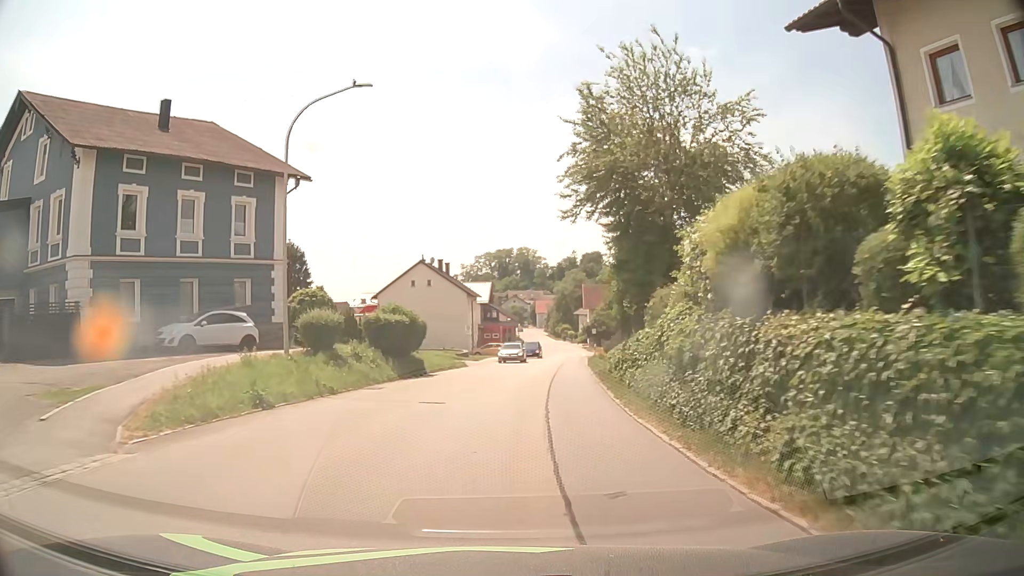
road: secondary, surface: asphalt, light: Day
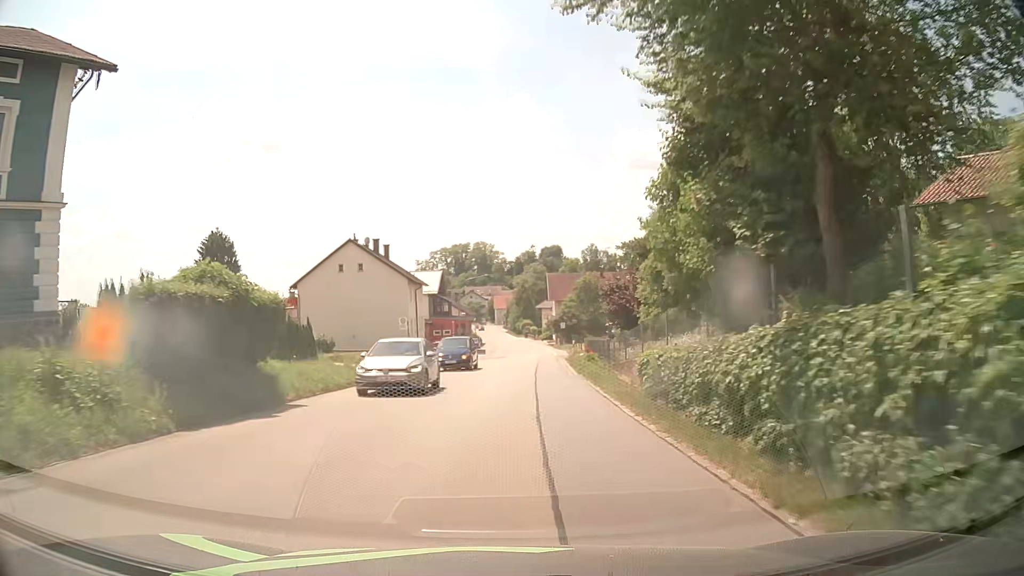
(+0.5, +14.8) m; +4°
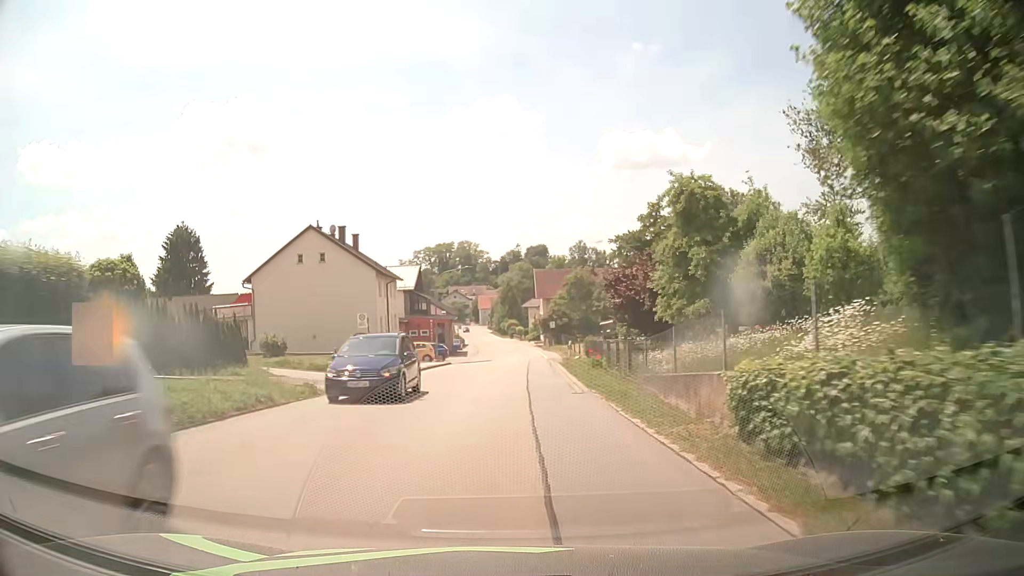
(+0.1, +7.5) m; +1°
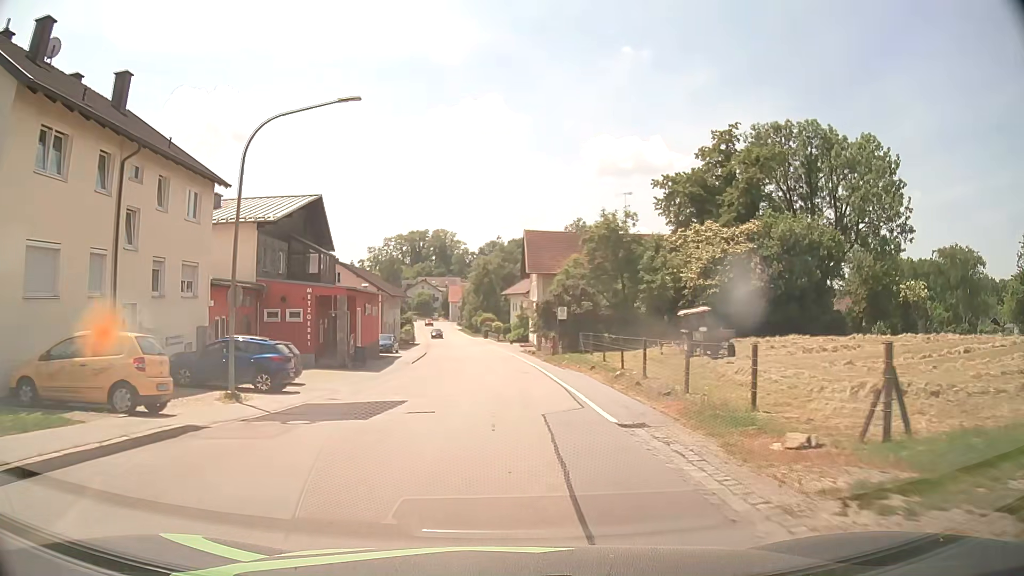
(+0.7, +37.9) m; +2°
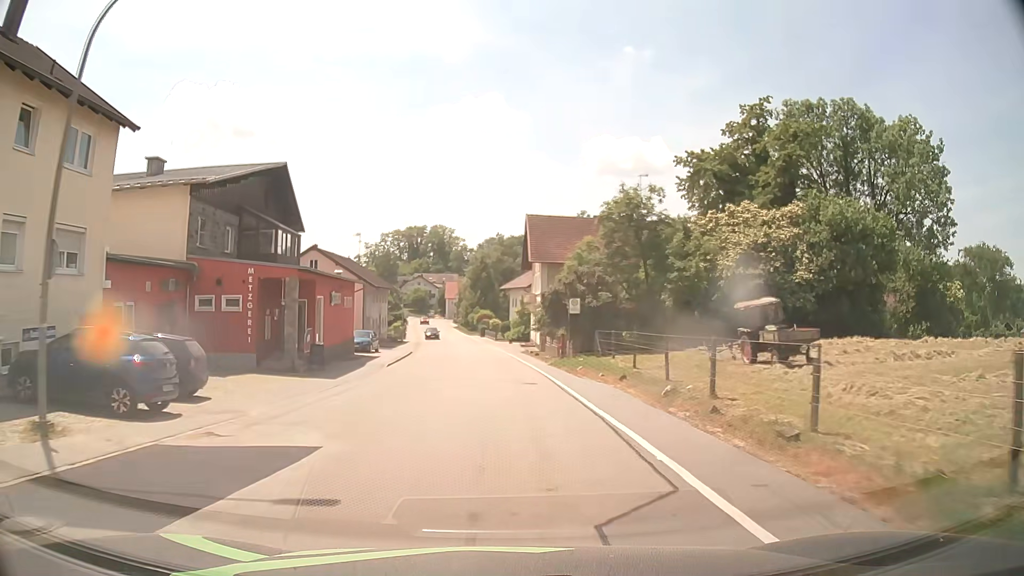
(0.0, +7.7) m; 0°
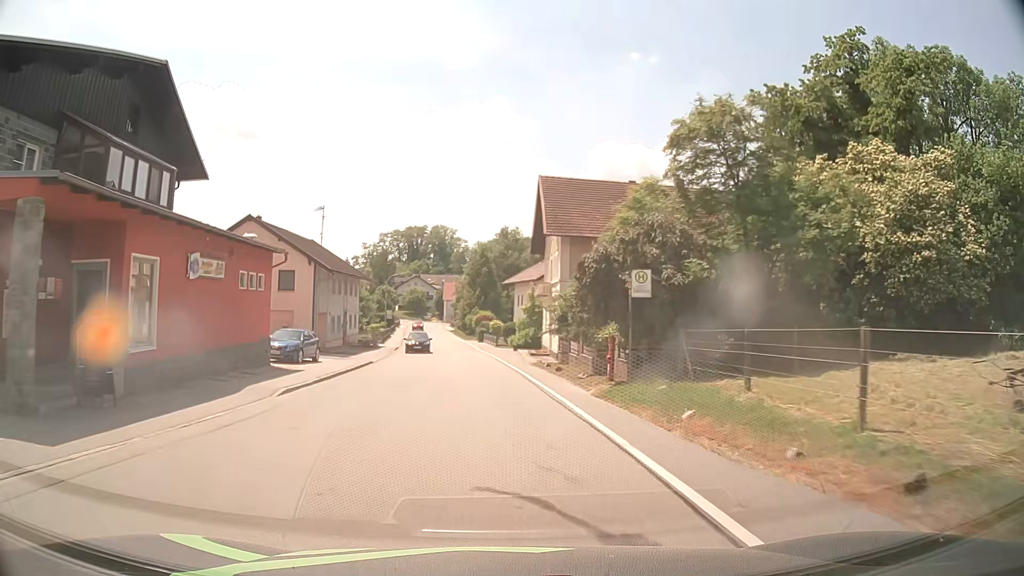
(0.0, +15.5) m; 0°
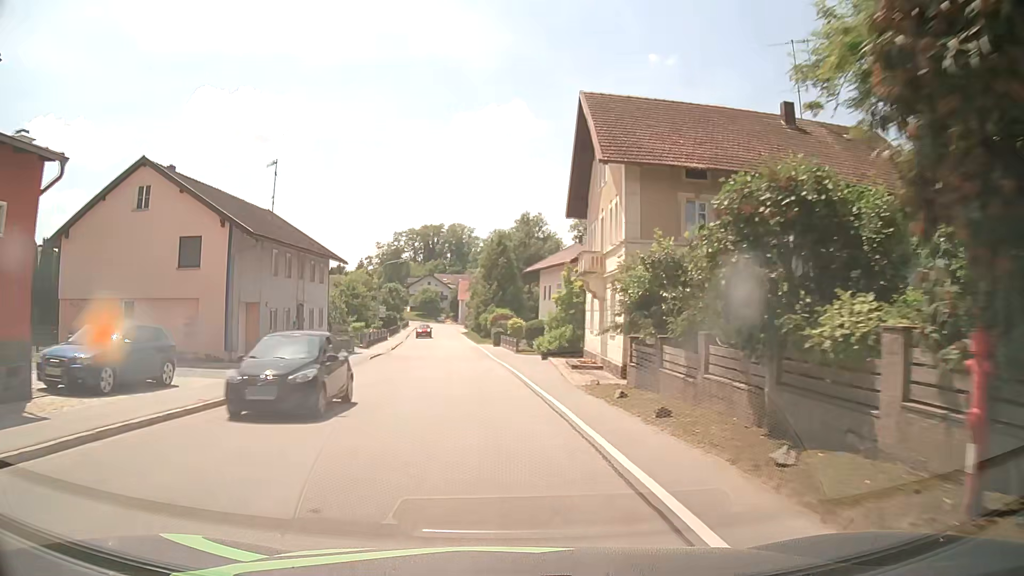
(-0.1, +15.4) m; -1°
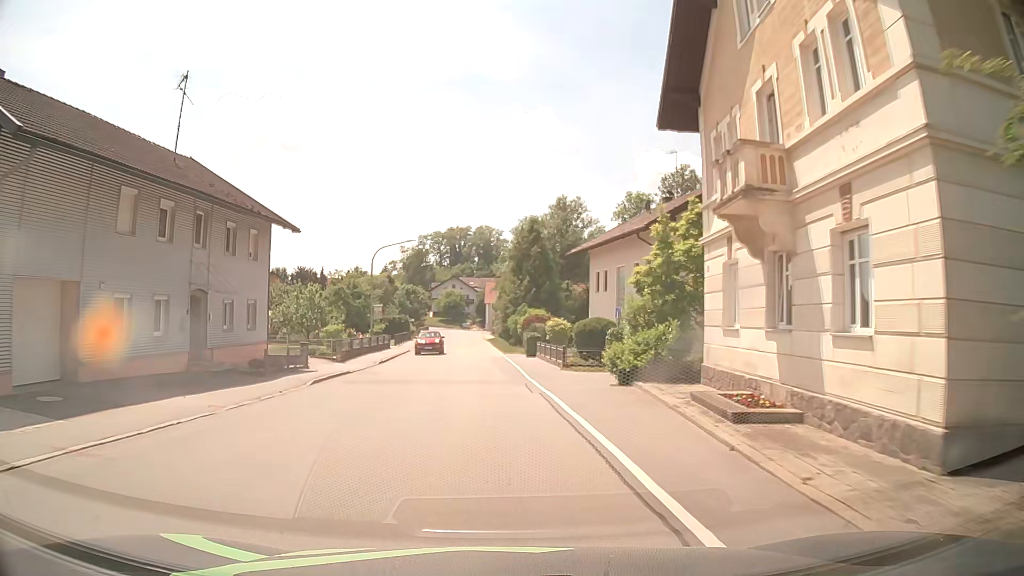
(-0.5, +15.2) m; -3°
(0, +10) (0, +20) (-1, +30) (-2, +40) (-2, +50) (-3, +60) (-4, +70) (-4, +80) (-5, +90) (-6, +100) m
